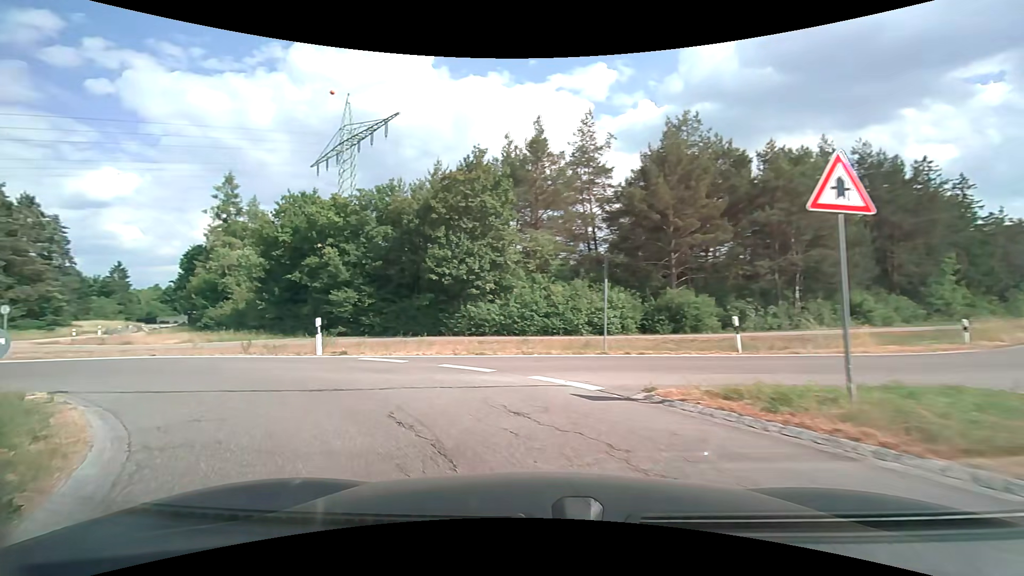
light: Day
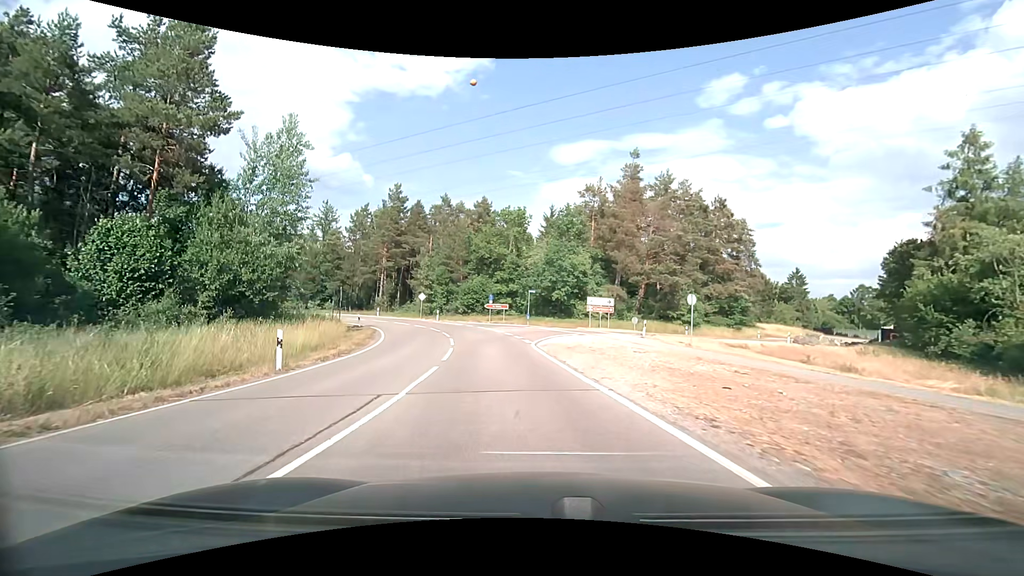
(-12.7, +14.5) m; -68°
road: unclassified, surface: asphalt
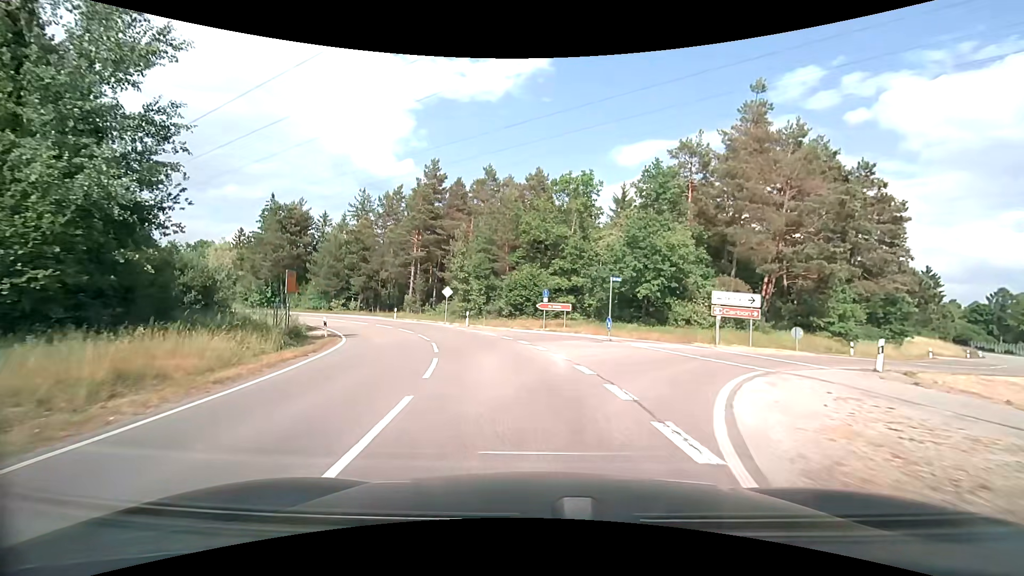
(-1.1, +17.1) m; -7°
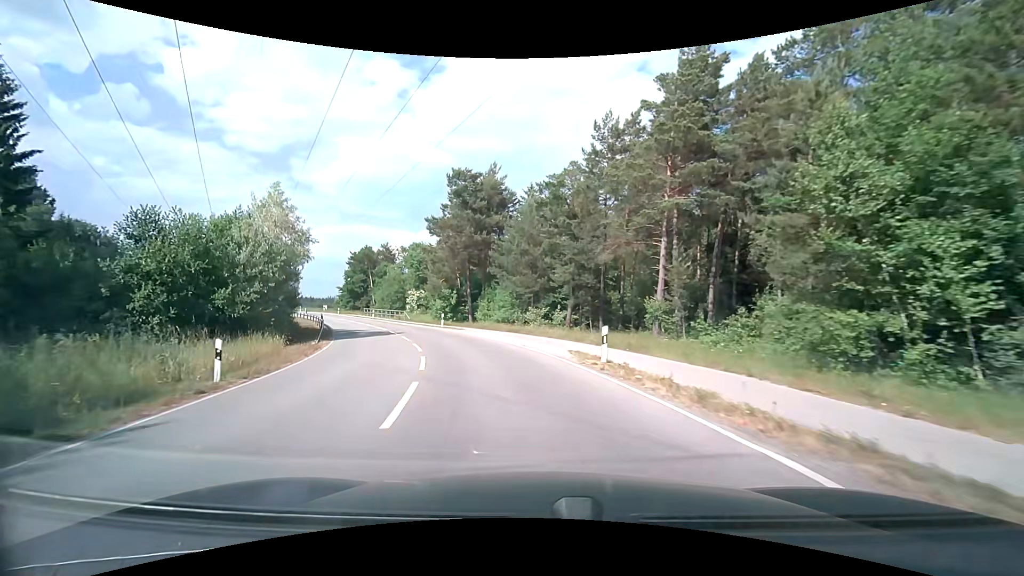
(-7.5, +33.6) m; -28°
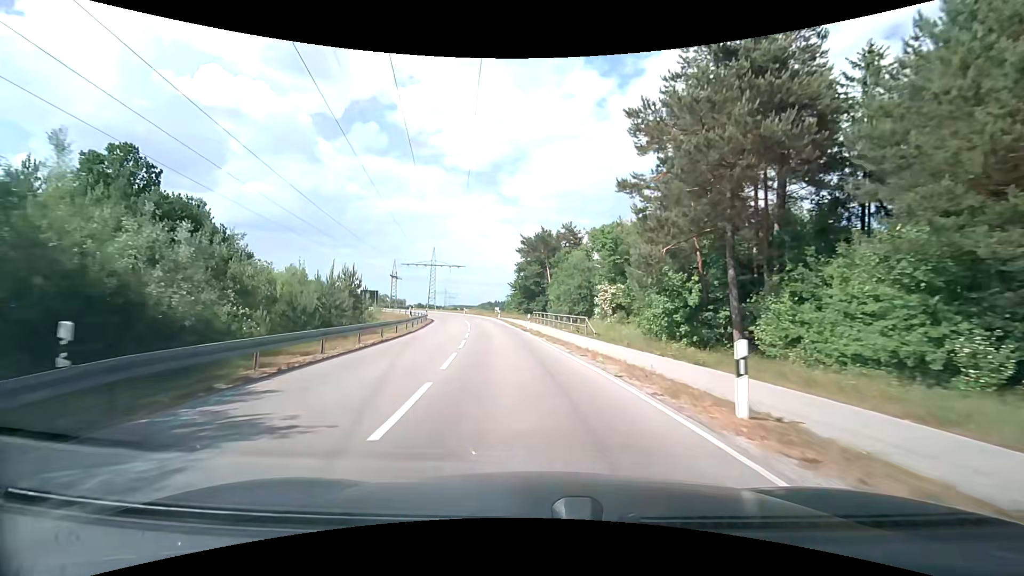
(-6.4, +30.5) m; -23°
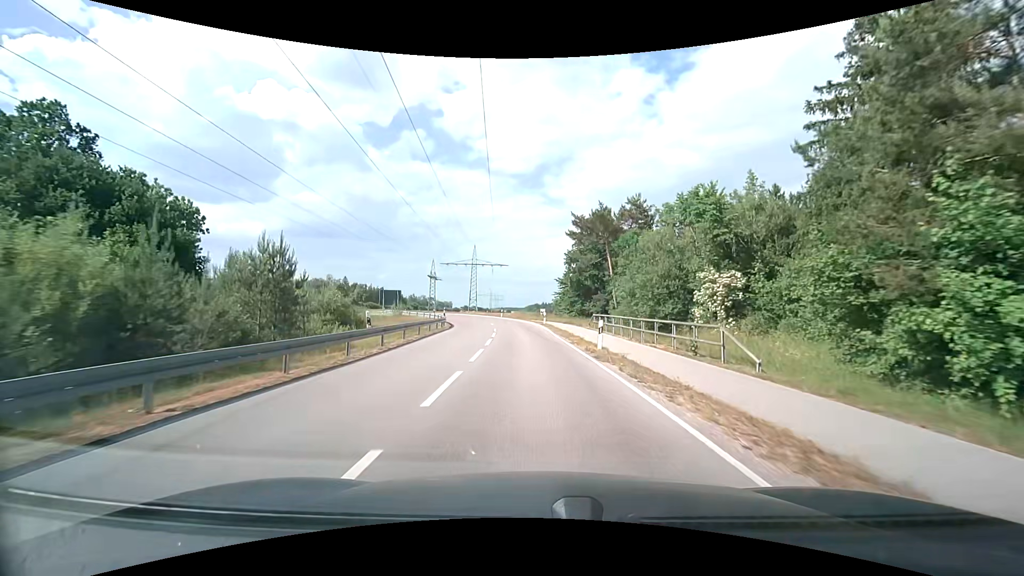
(-0.9, +16.6) m; -5°
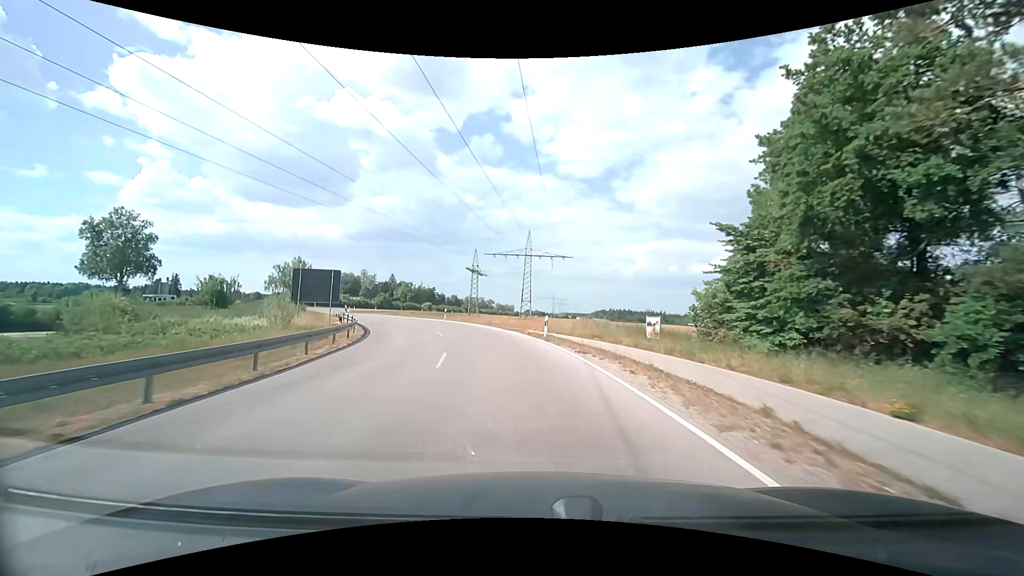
(-2.0, +43.5) m; -7°
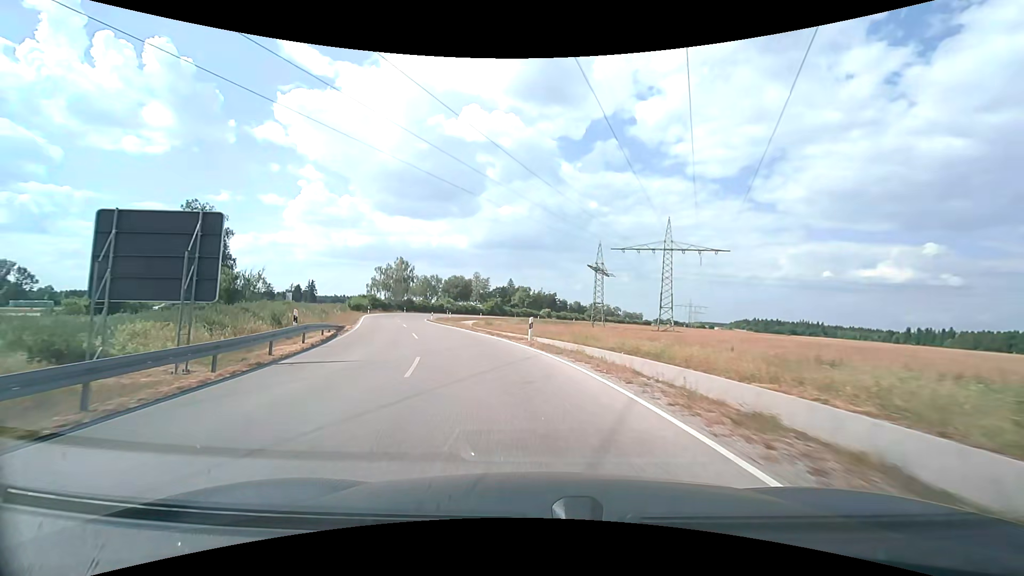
(-3.1, +26.1) m; -15°
(-1, +10) (-2, +20) (-5, +29) (-9, +39) (-12, +48) (-15, +58) (-17, +68) (-18, +78) (-19, +87) (-19, +97) m
